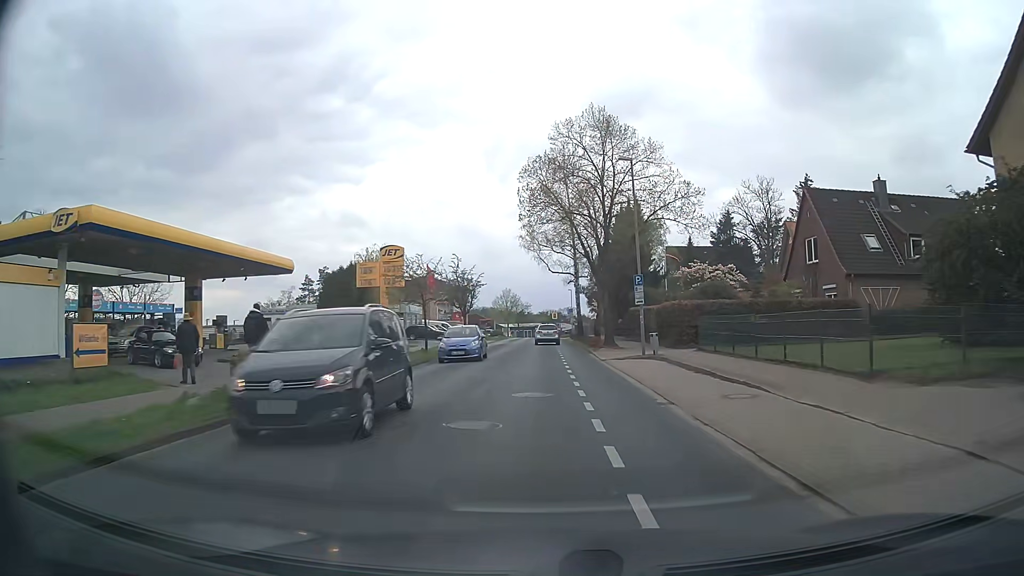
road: tertiary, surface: asphalt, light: Day
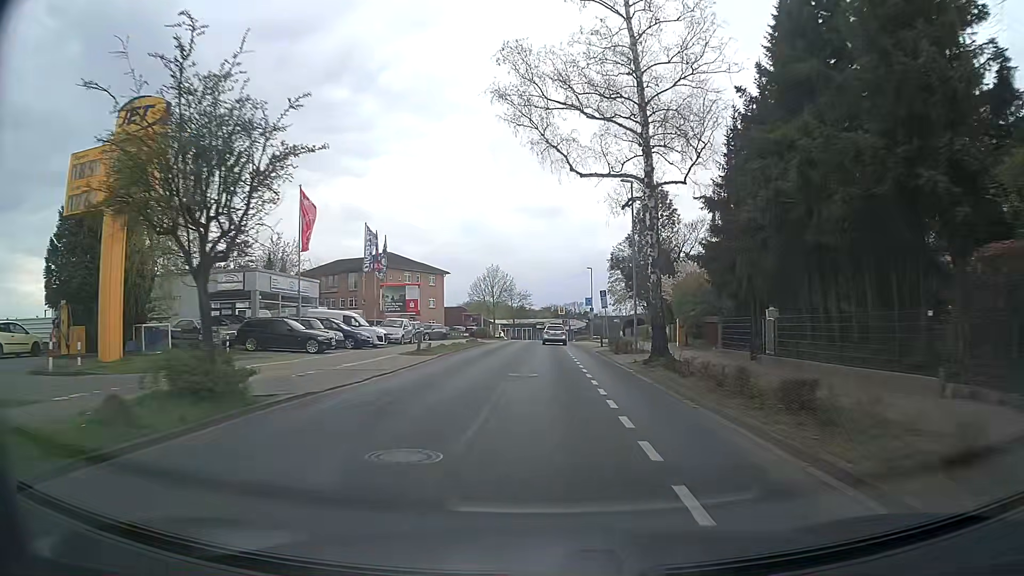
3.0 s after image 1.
(0.0, +38.6) m; 0°
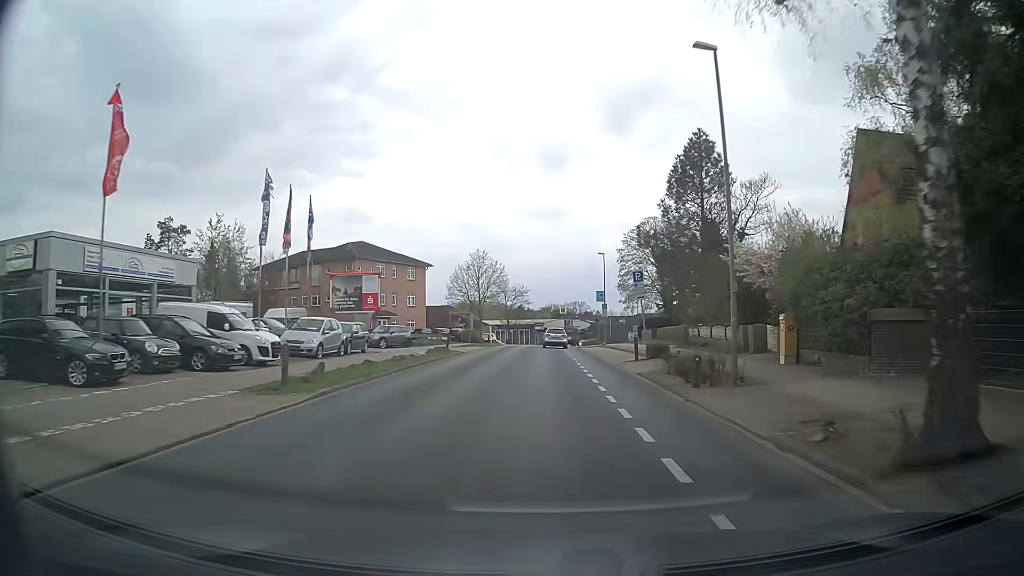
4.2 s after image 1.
(+0.1, +15.7) m; 0°
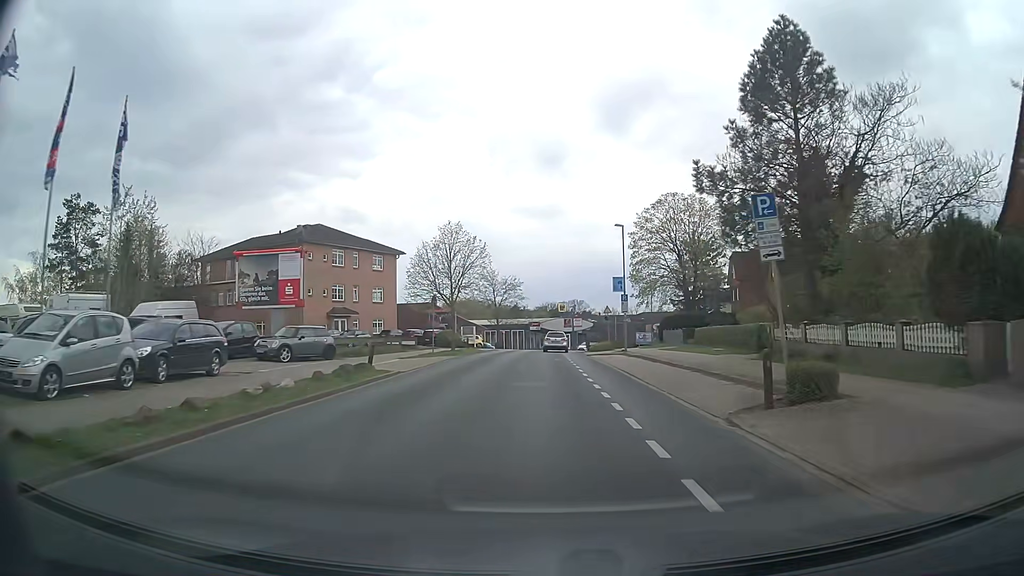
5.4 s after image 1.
(+0.1, +15.8) m; +1°
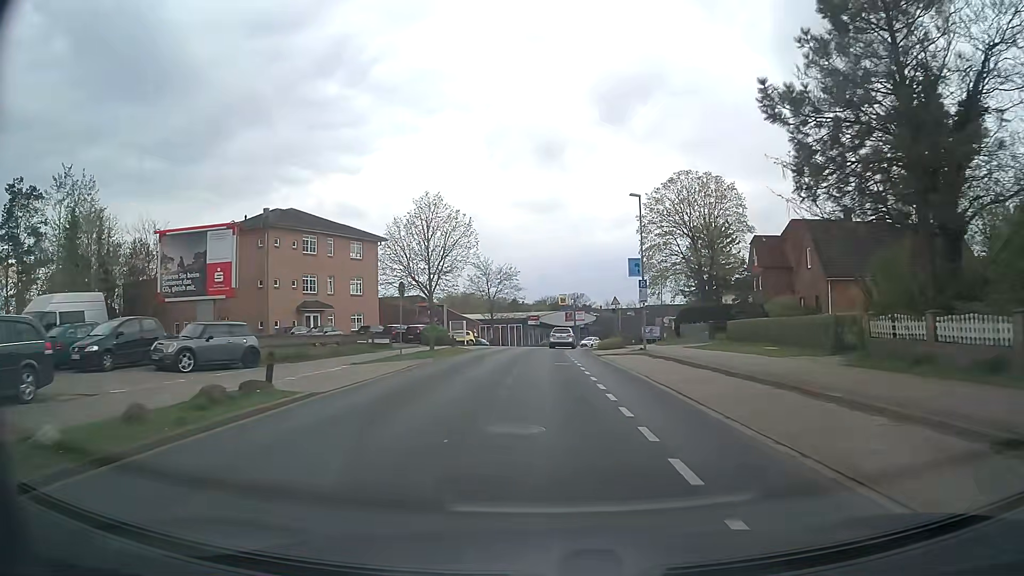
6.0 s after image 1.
(0.0, +7.9) m; 0°
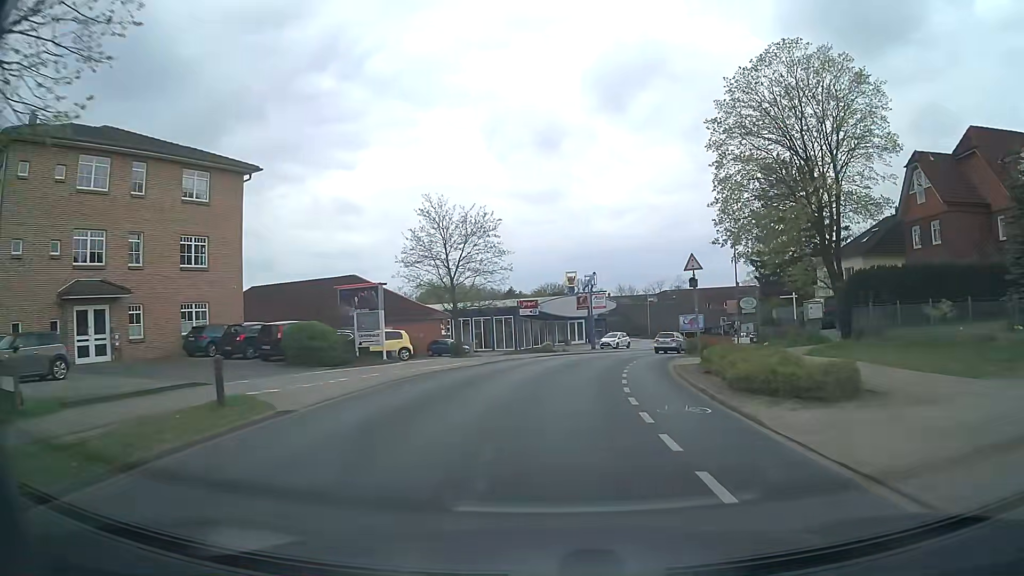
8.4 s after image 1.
(-0.2, +30.5) m; 0°
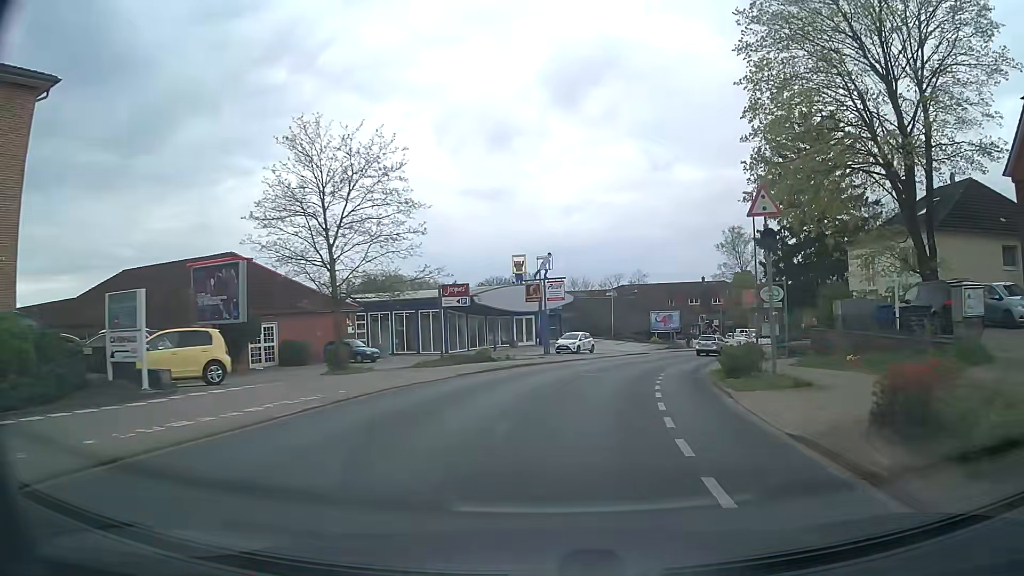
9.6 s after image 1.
(+0.5, +14.9) m; +4°
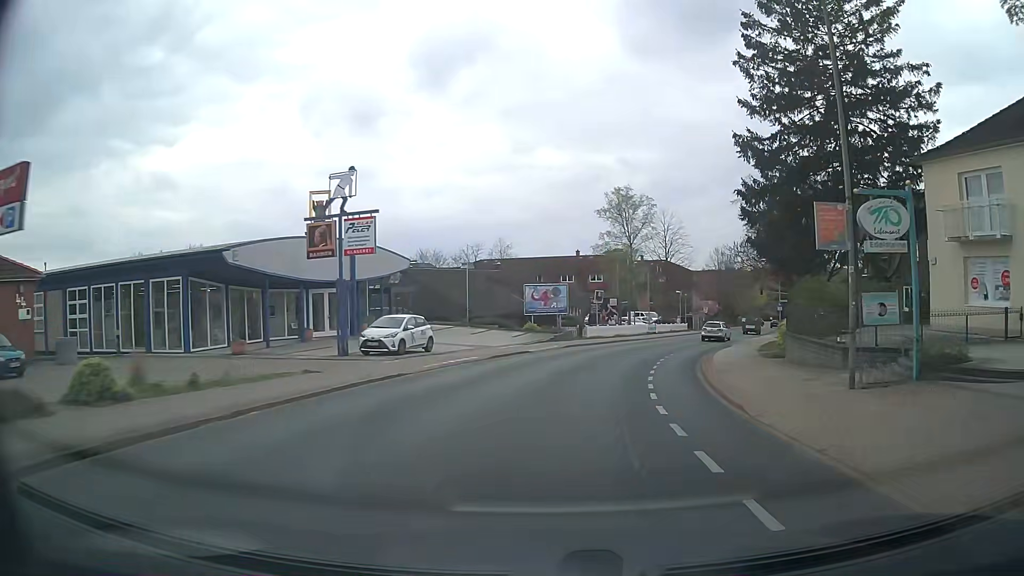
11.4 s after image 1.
(+2.1, +22.1) m; +12°
(+1, +10) (+2, +20) (+4, +30) (+7, +39) (+11, +48) (+15, +58) (+19, +67) (+23, +76) (+27, +85) (+31, +94) m
